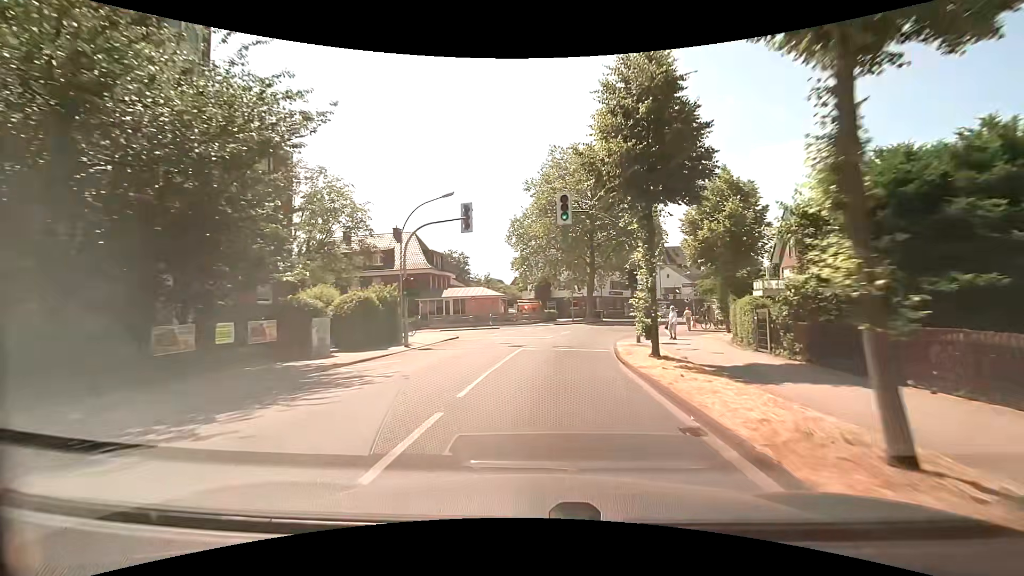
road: secondary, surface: asphalt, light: Day
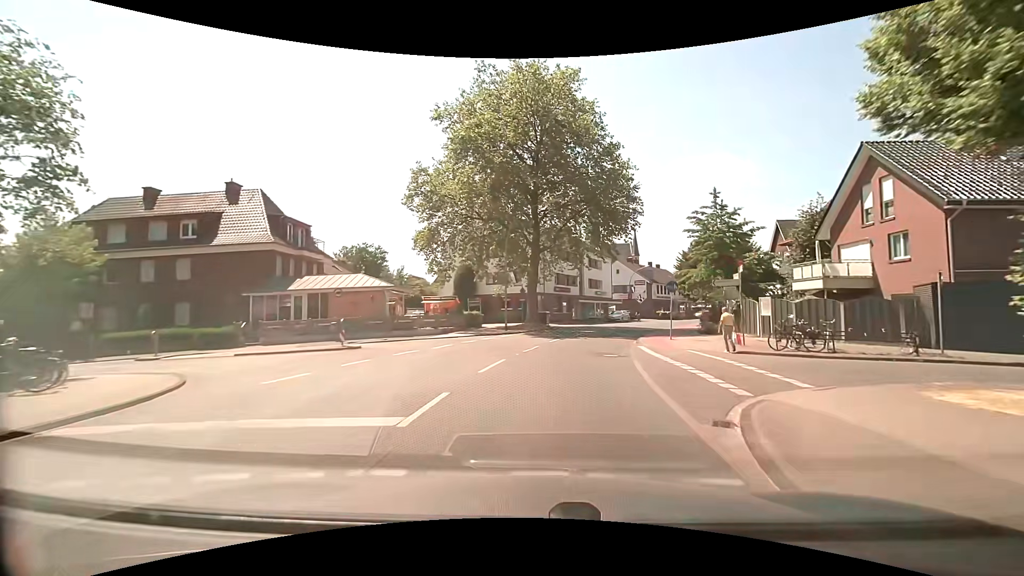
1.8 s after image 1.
(+1.3, +20.5) m; +8°
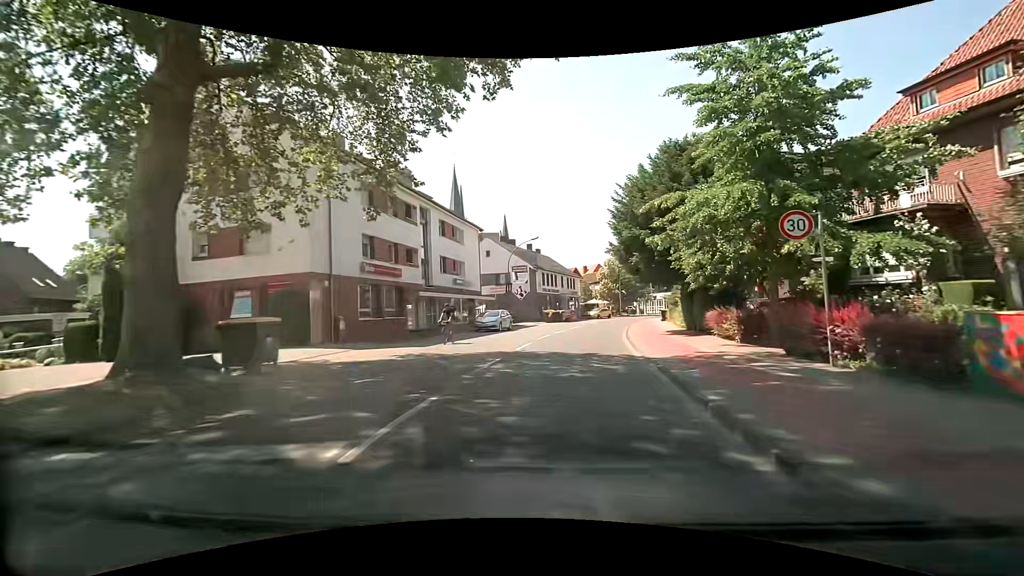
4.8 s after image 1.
(+3.7, +29.1) m; +14°
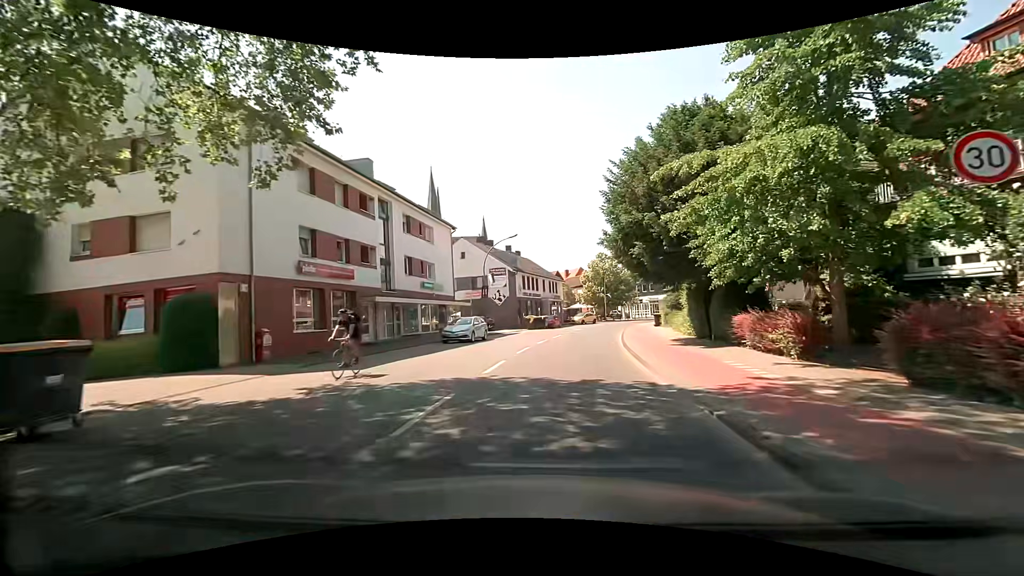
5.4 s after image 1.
(+0.2, +4.8) m; +3°
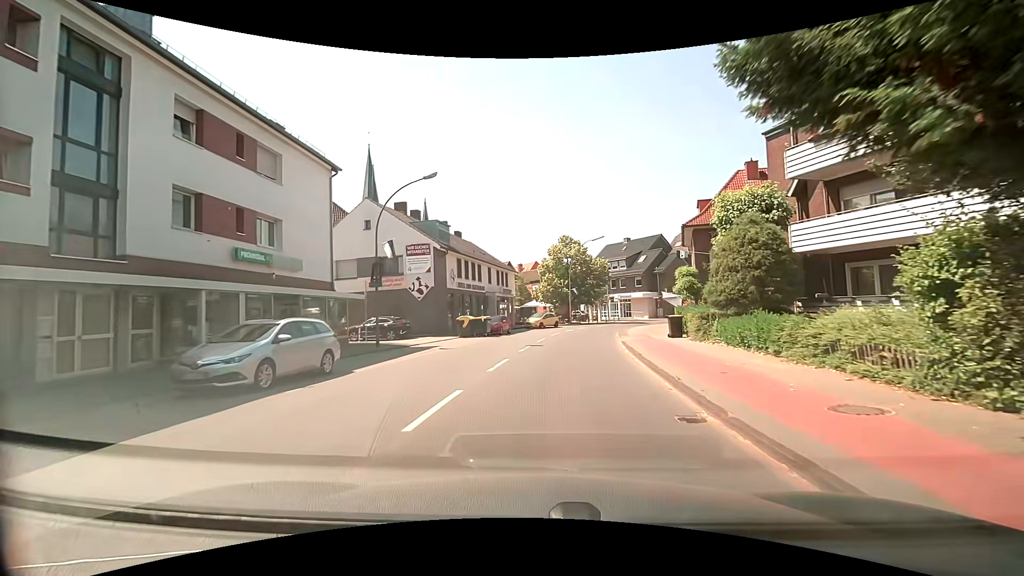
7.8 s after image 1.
(+0.8, +17.5) m; +5°
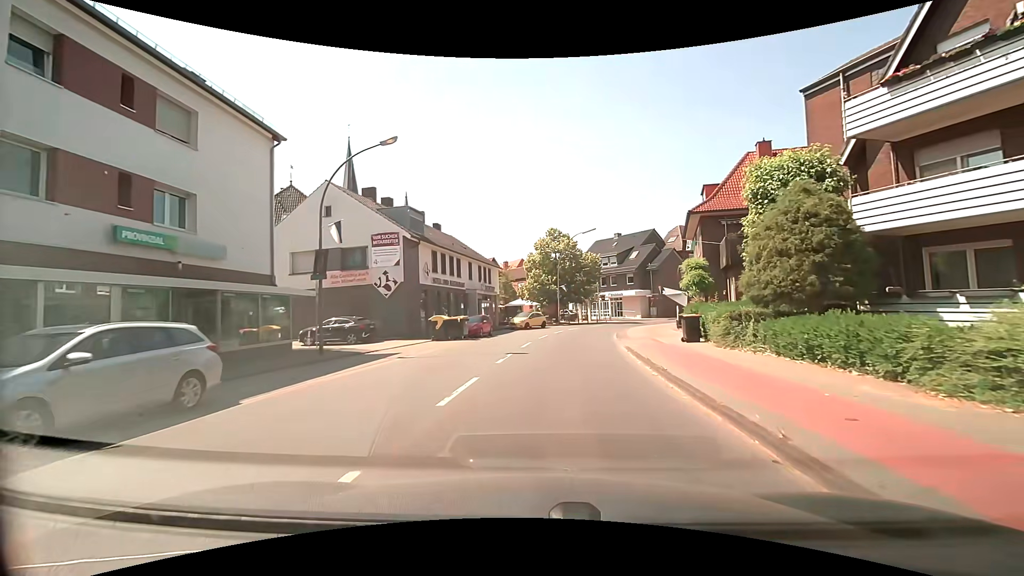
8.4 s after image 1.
(+0.1, +4.6) m; +1°
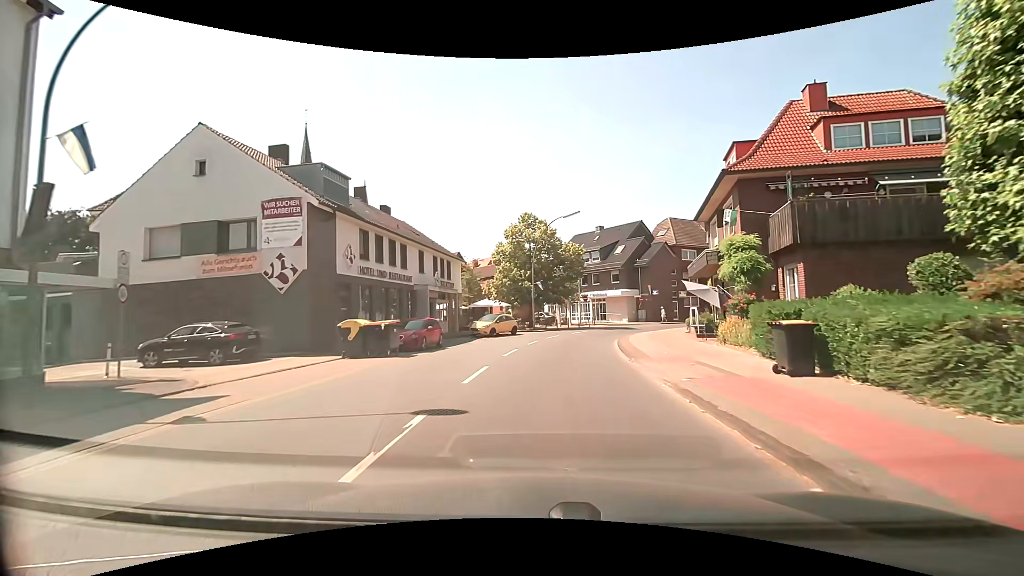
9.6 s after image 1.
(+0.4, +9.6) m; +4°
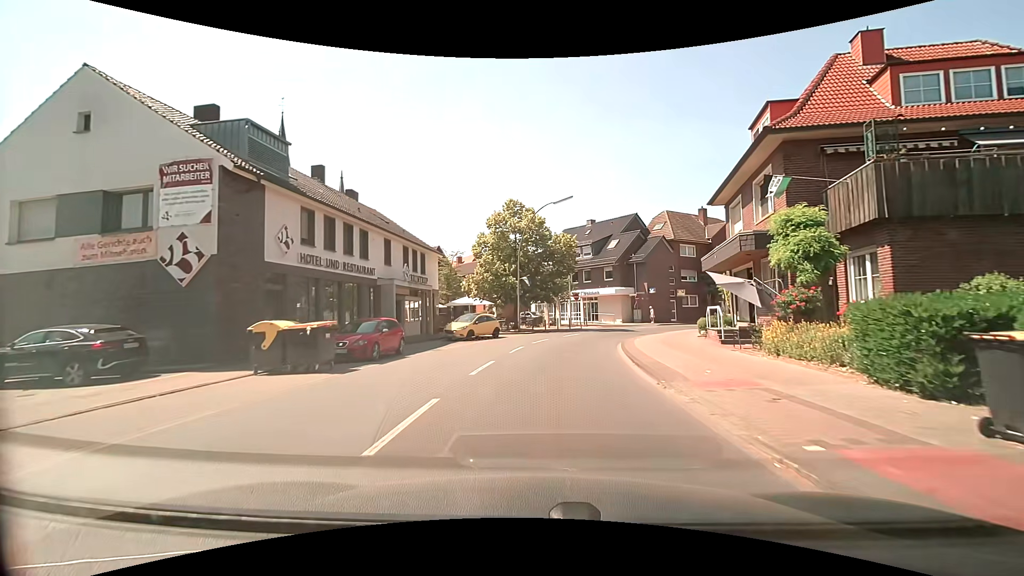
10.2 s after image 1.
(0.0, +5.0) m; +1°
(0, +10) (+1, +20) (+3, +30) (+8, +39) (+16, +45) (+24, +50) (+33, +55) (+41, +60) (+50, +66) (+58, +72) m
